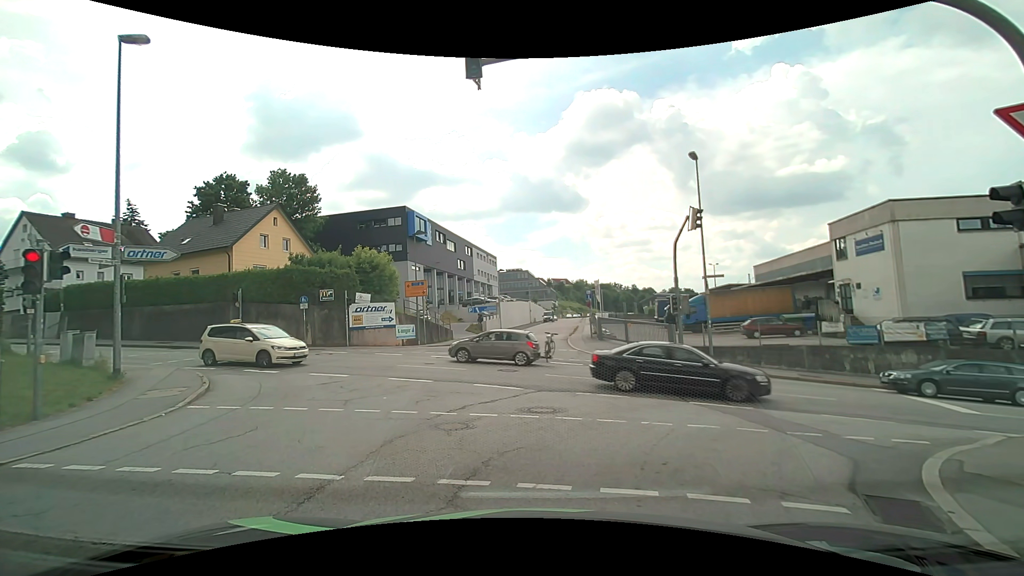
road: residential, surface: asphalt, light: Day
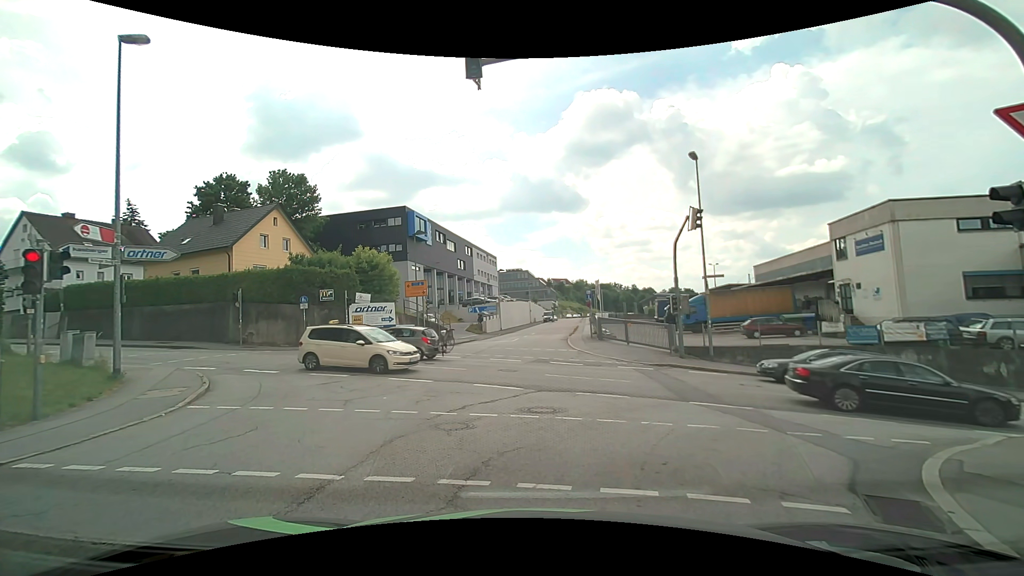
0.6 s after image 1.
(0.0, 0.0) m; 0°
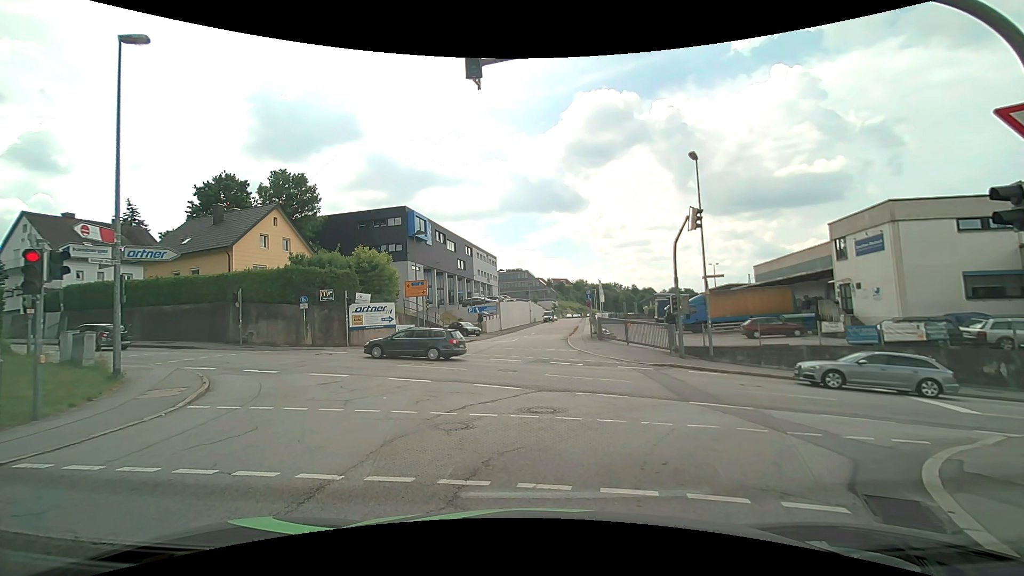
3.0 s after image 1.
(0.0, 0.0) m; 0°
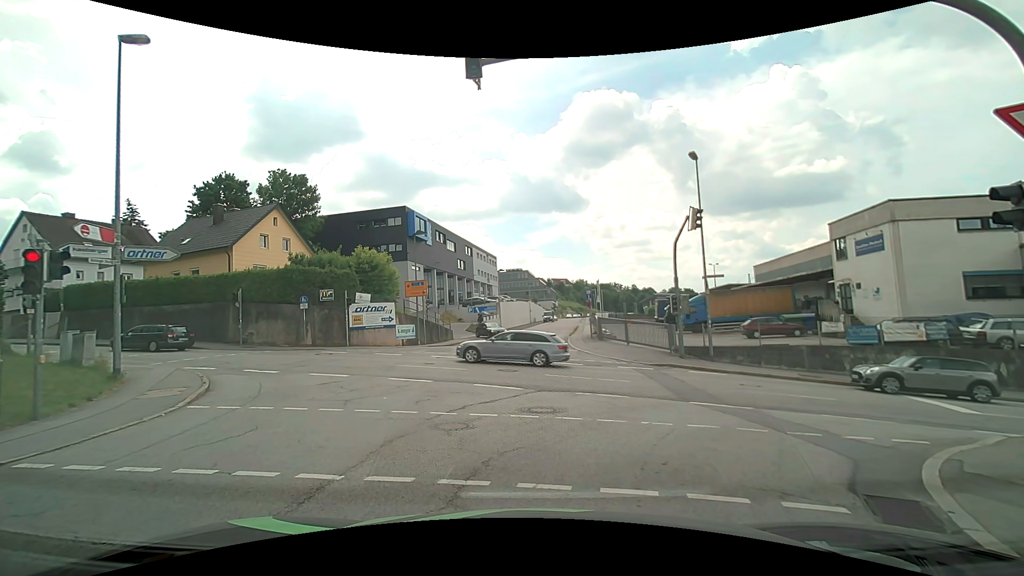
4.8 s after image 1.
(0.0, 0.0) m; 0°
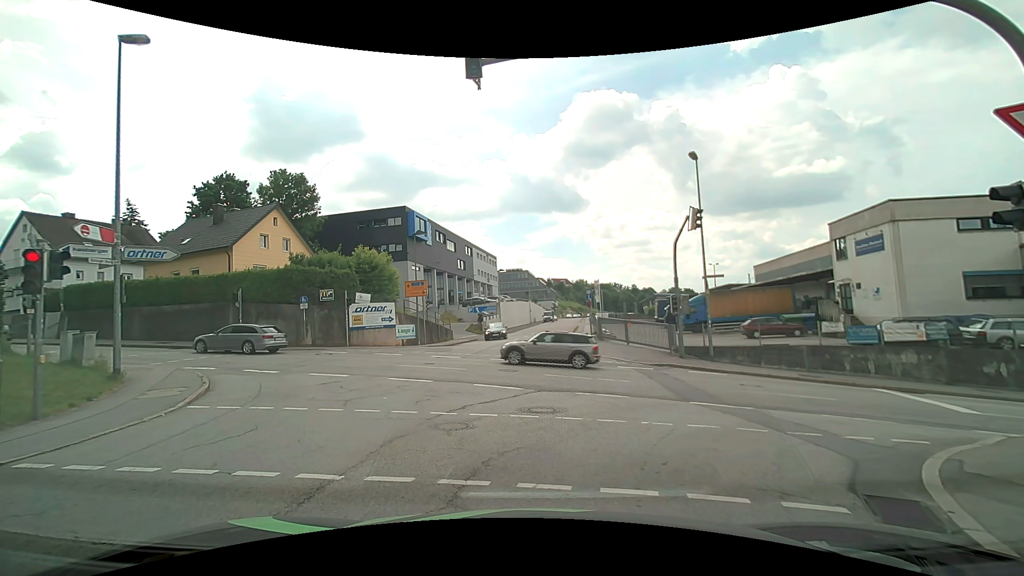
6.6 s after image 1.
(0.0, 0.0) m; 0°
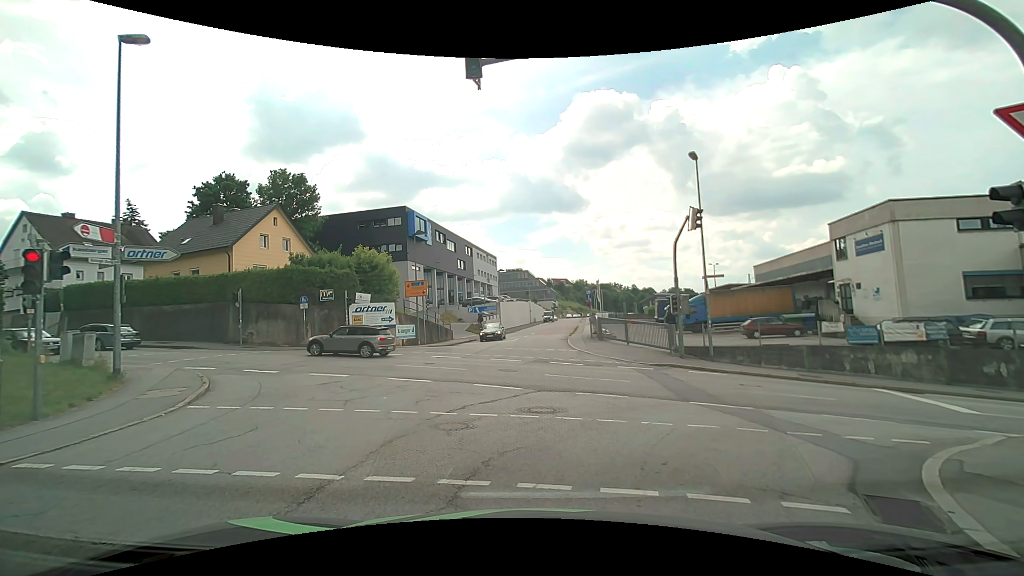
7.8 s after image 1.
(0.0, 0.0) m; 0°
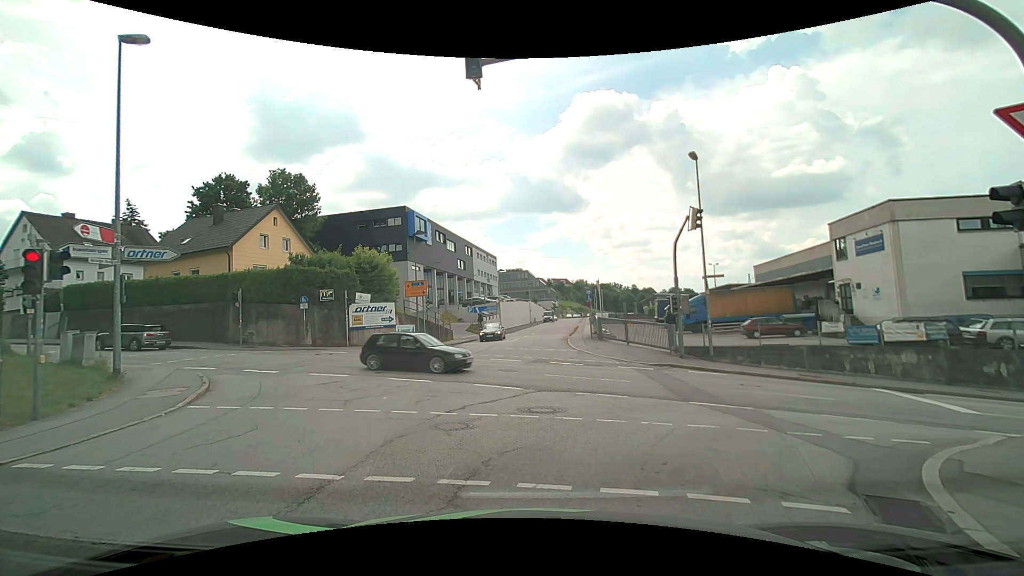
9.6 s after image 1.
(0.0, 0.0) m; 0°
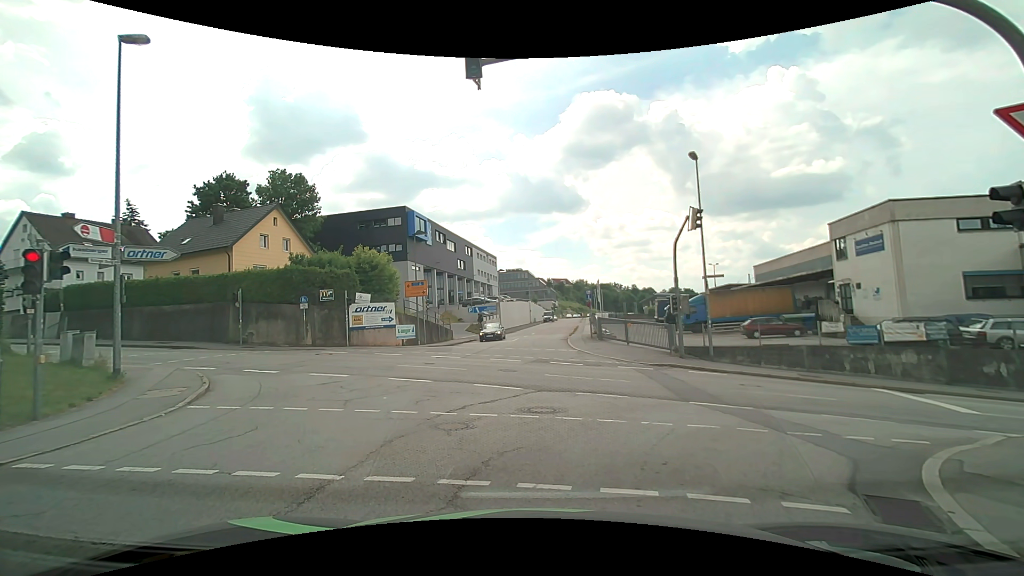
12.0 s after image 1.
(0.0, 0.0) m; 0°
(+1, +10) (+2, +20) (+2, +30) (+3, +40) (+5, +50) (+7, +60) (+9, +69) (+11, +79) (+12, +89) (+14, +99) m
